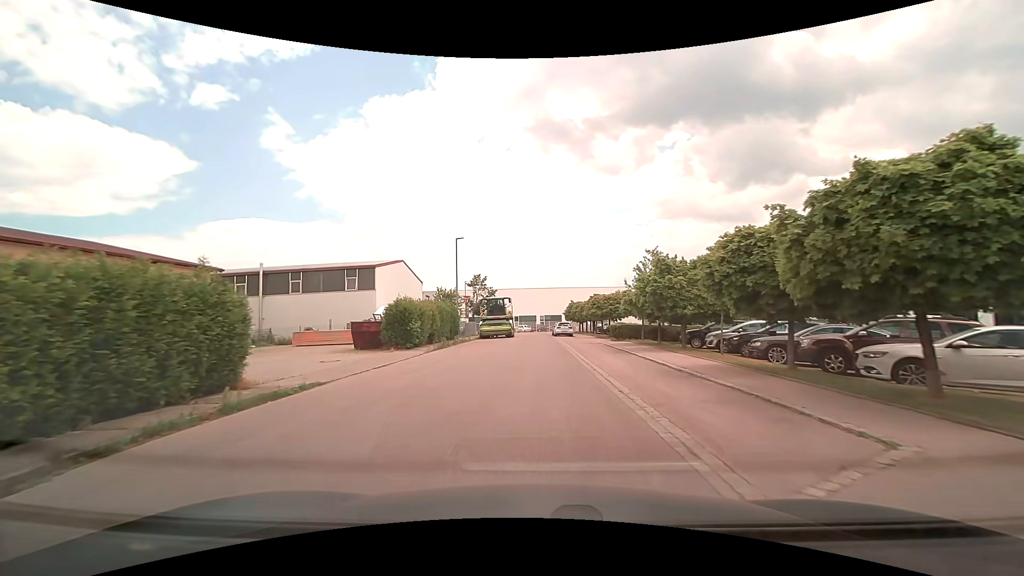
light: Day
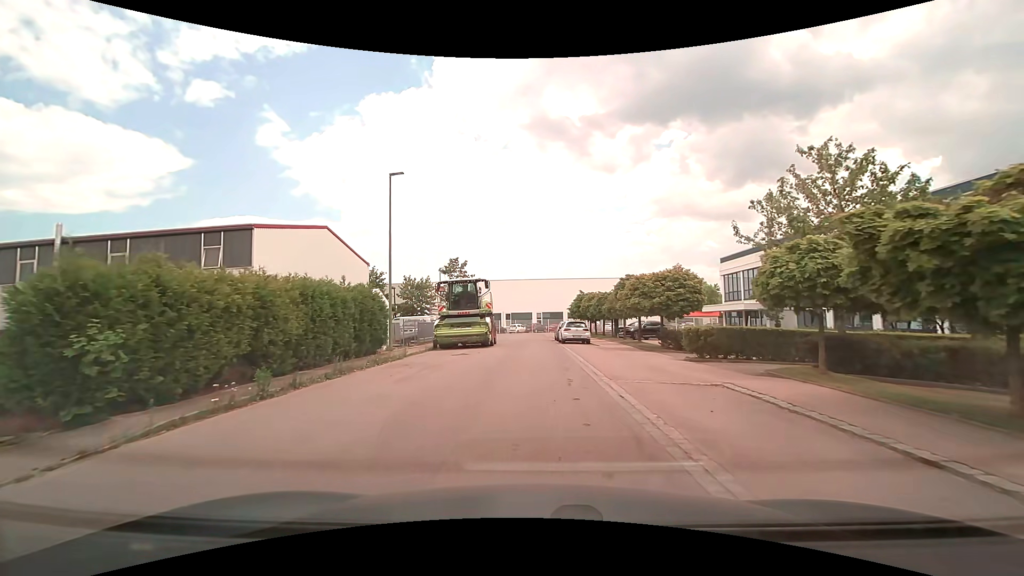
(+0.1, +18.7) m; 0°
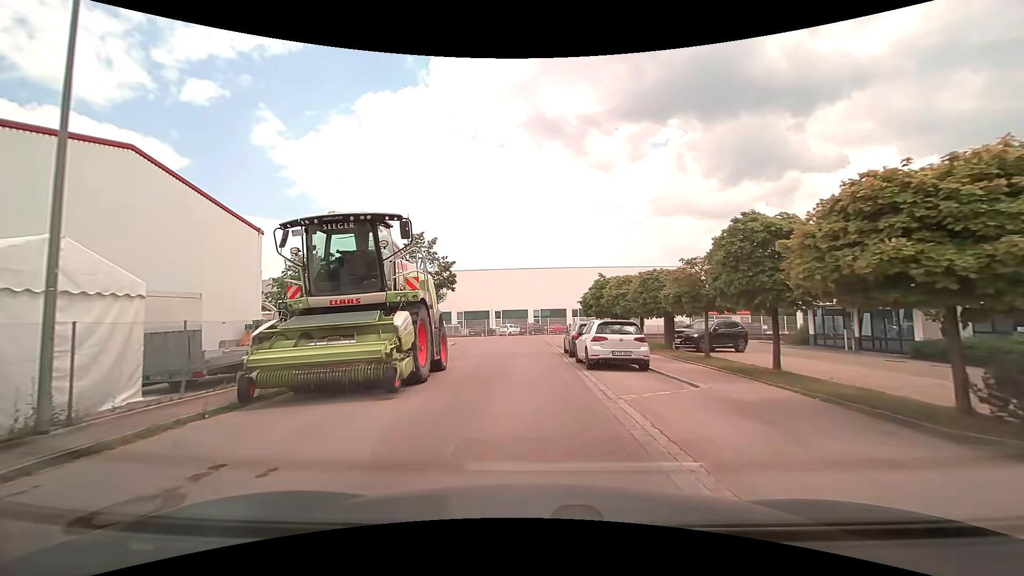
(+0.1, +16.8) m; +1°
(0, +10) (-1, +20) (-1, +30) (-1, +40) (-3, +50) (-11, +56) (-20, +57) (-30, +56) (-40, +55) (-50, +55) m
